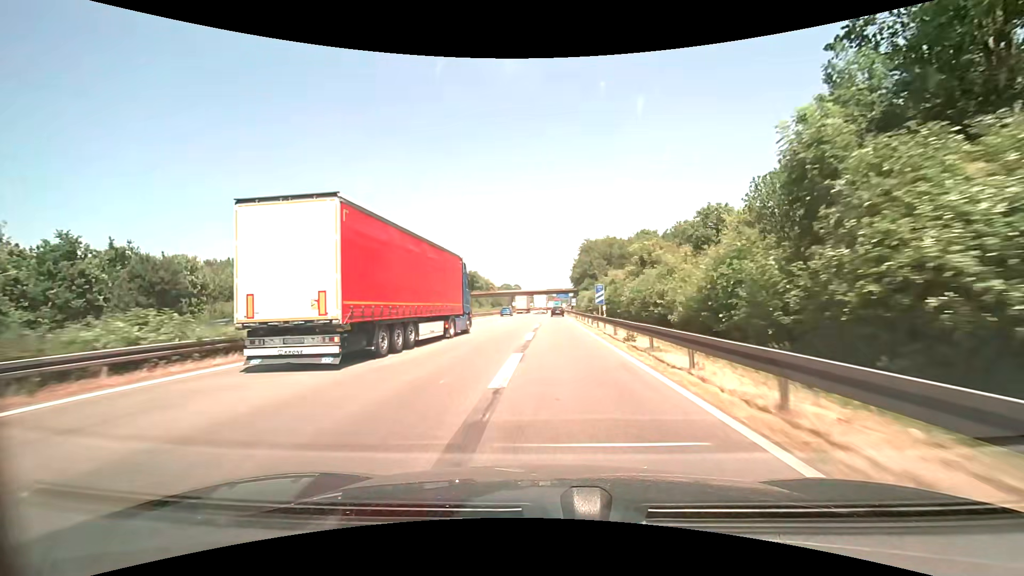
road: motorway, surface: asphalt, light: Day
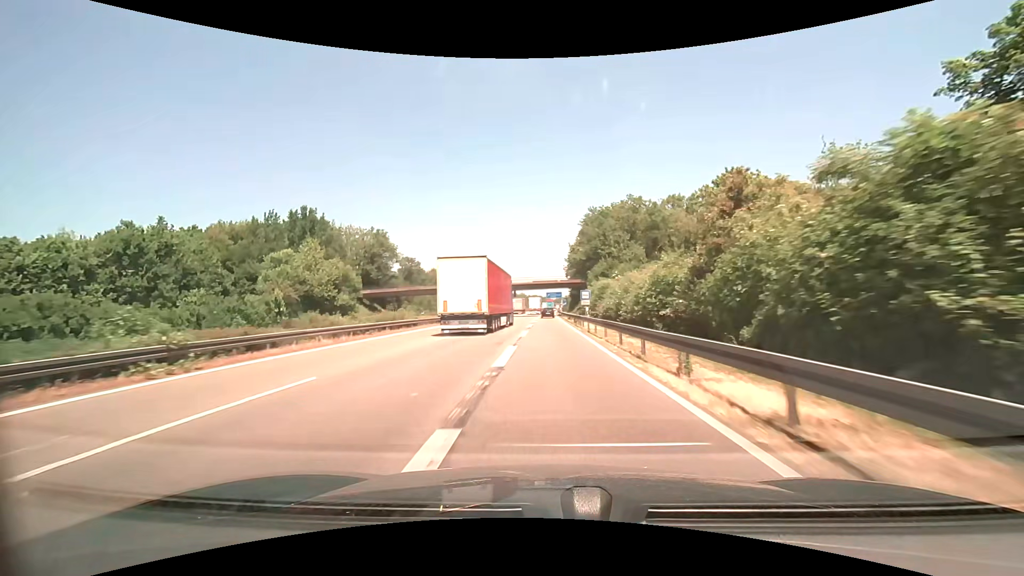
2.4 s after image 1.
(+0.5, +44.9) m; +1°
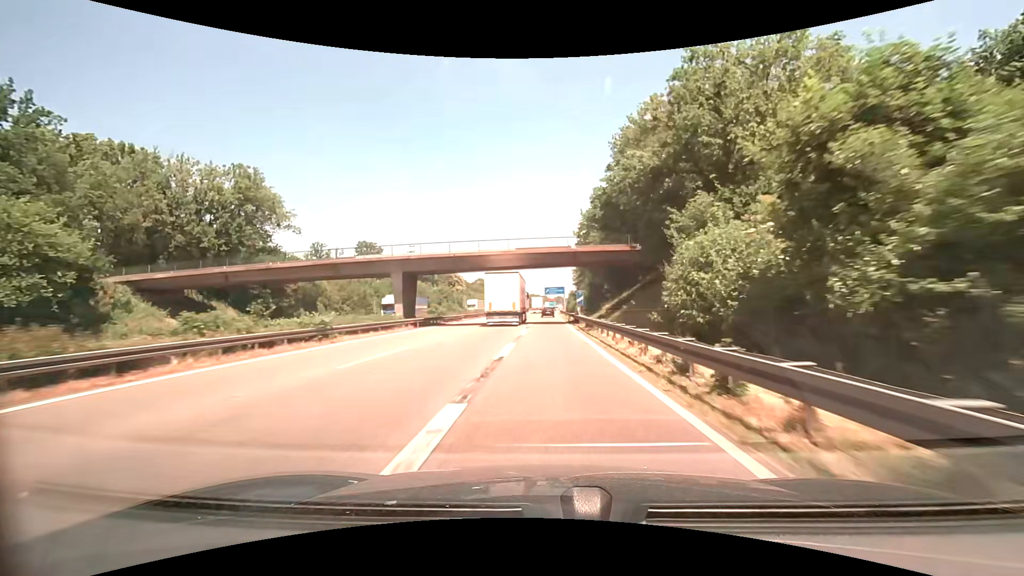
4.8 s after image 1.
(+0.1, +46.8) m; 0°
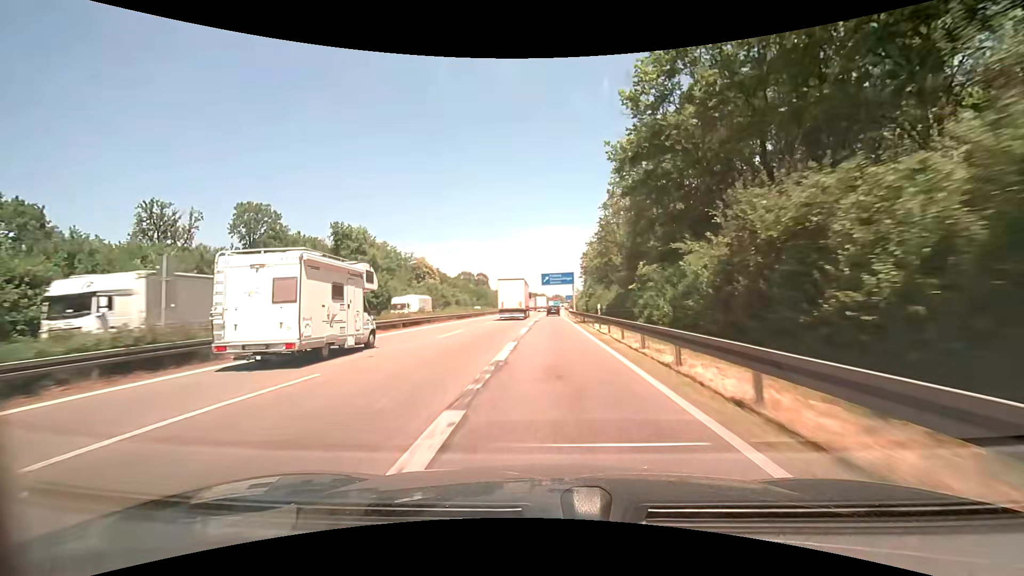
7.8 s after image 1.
(-0.2, +60.8) m; 0°
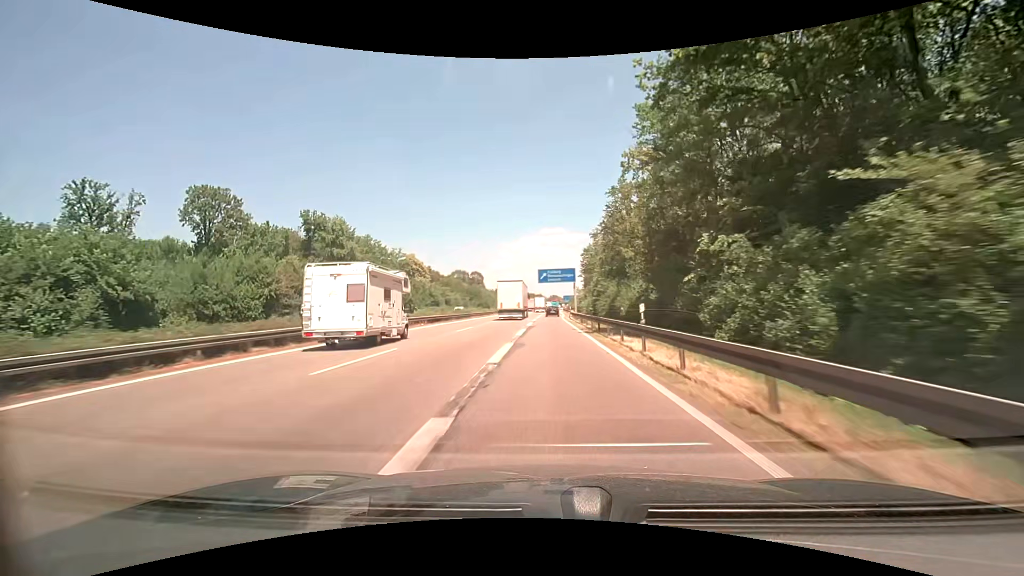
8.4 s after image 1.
(+0.1, +12.4) m; 0°
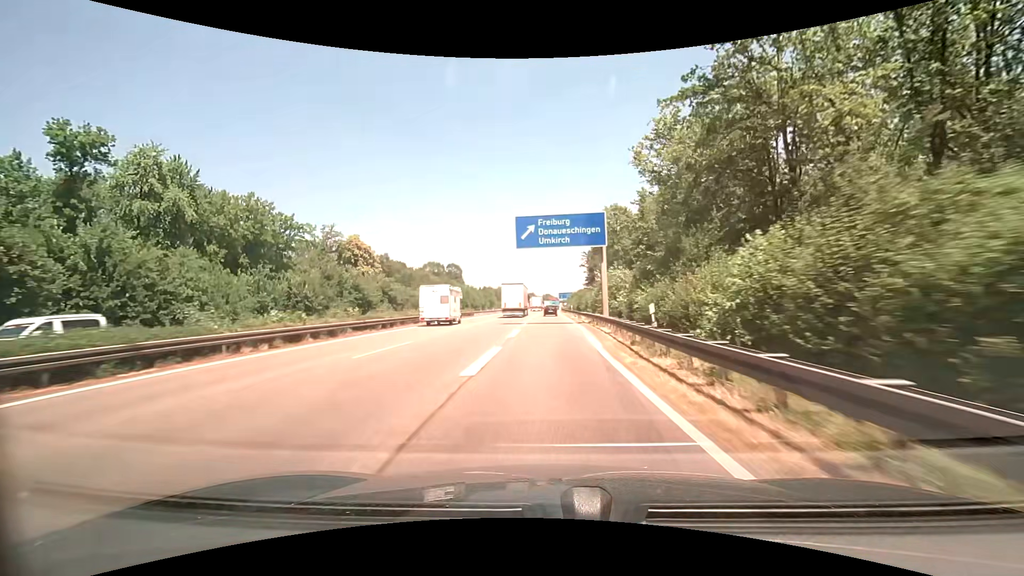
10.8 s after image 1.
(+0.5, +50.4) m; +1°
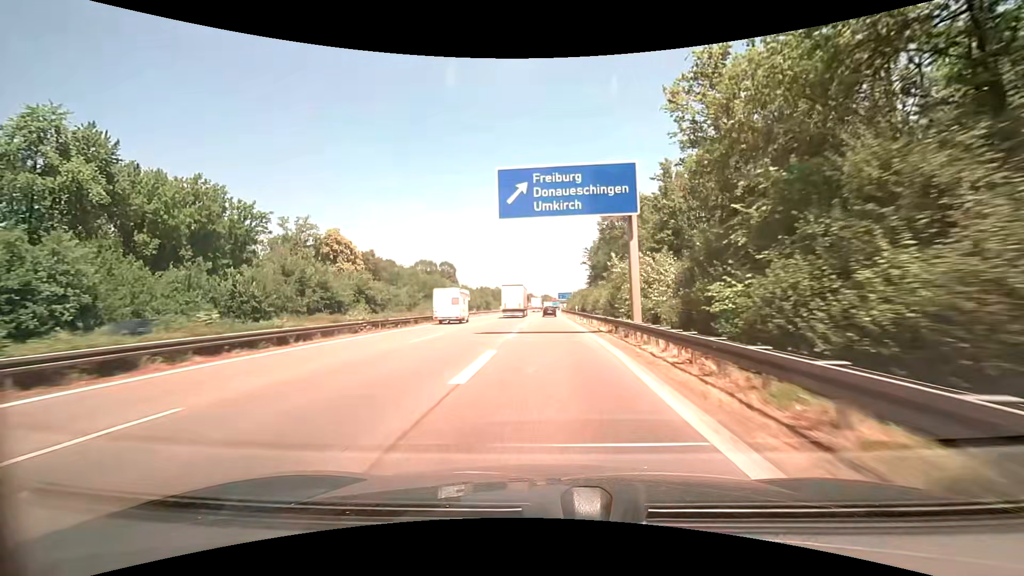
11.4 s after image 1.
(0.0, +12.6) m; 0°
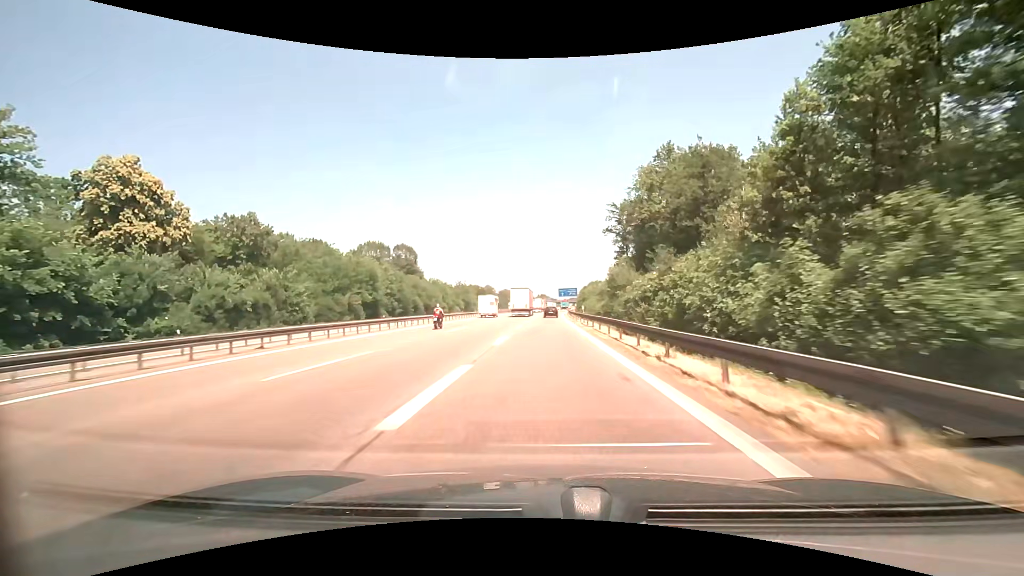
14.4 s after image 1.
(-0.1, +63.2) m; 0°
(0, +10) (0, +20) (0, +30) (0, +40) (0, +50) (+1, +60) (+1, +70) (+1, +80) (+1, +90) (+2, +100) m
